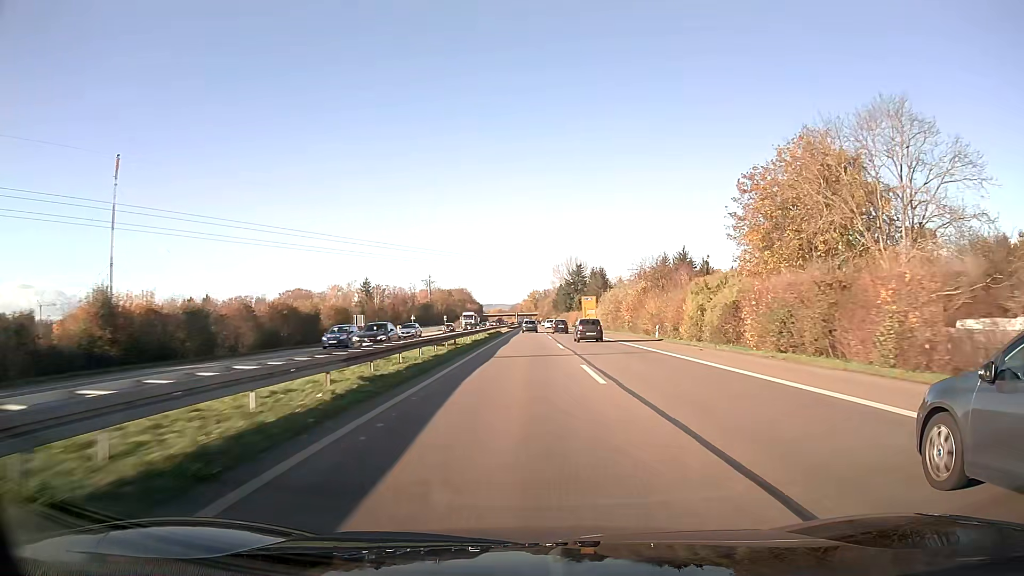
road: trunk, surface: asphalt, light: Day
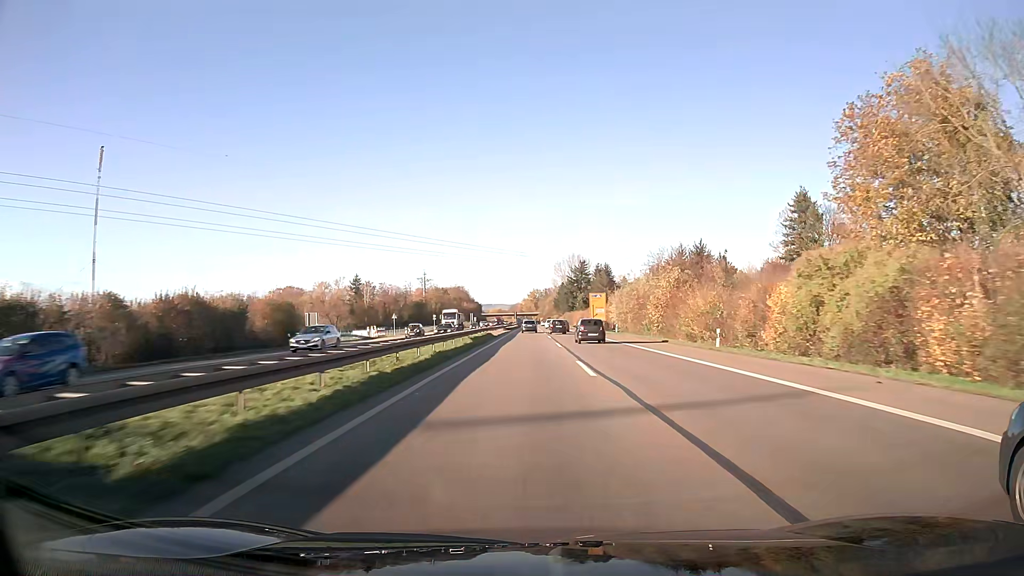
(0.0, +16.2) m; 0°
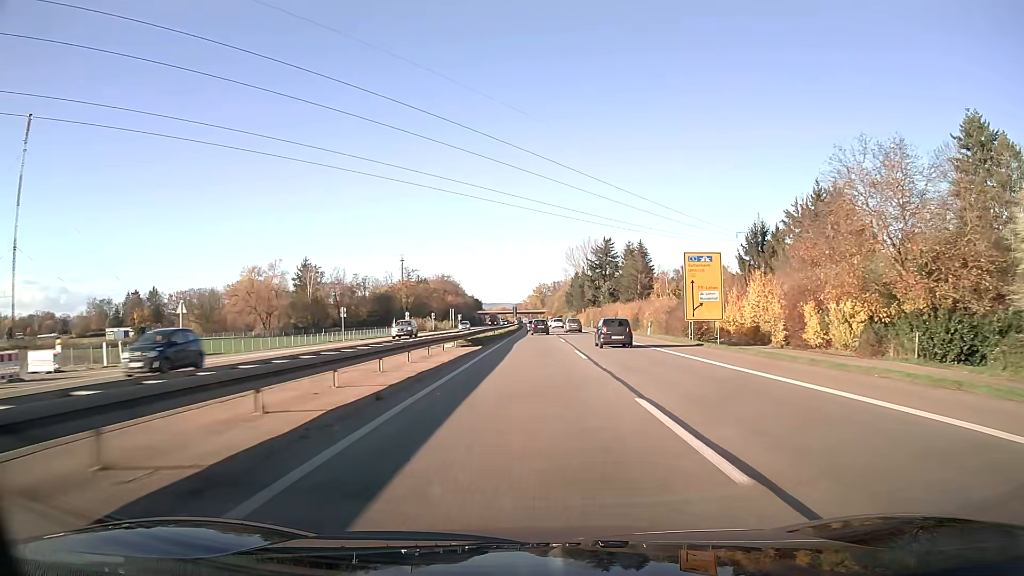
(-0.2, +65.3) m; 0°
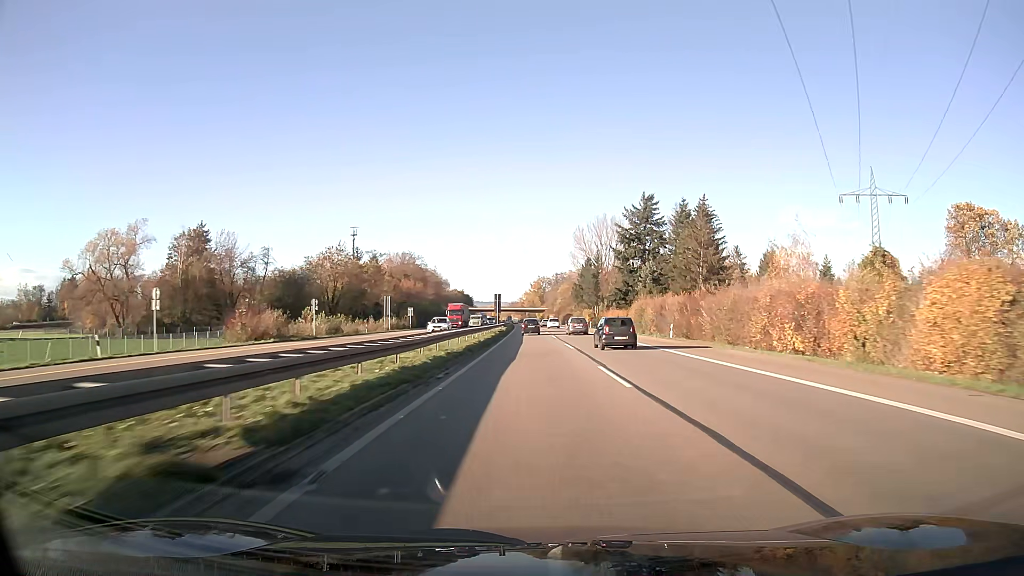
(+0.2, +64.9) m; 0°
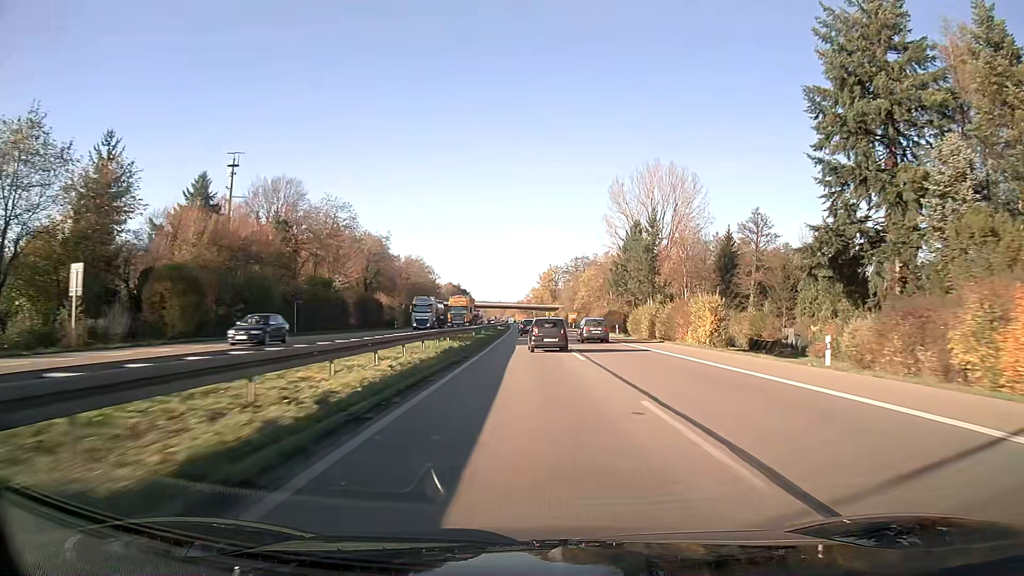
(-0.3, +80.9) m; -1°
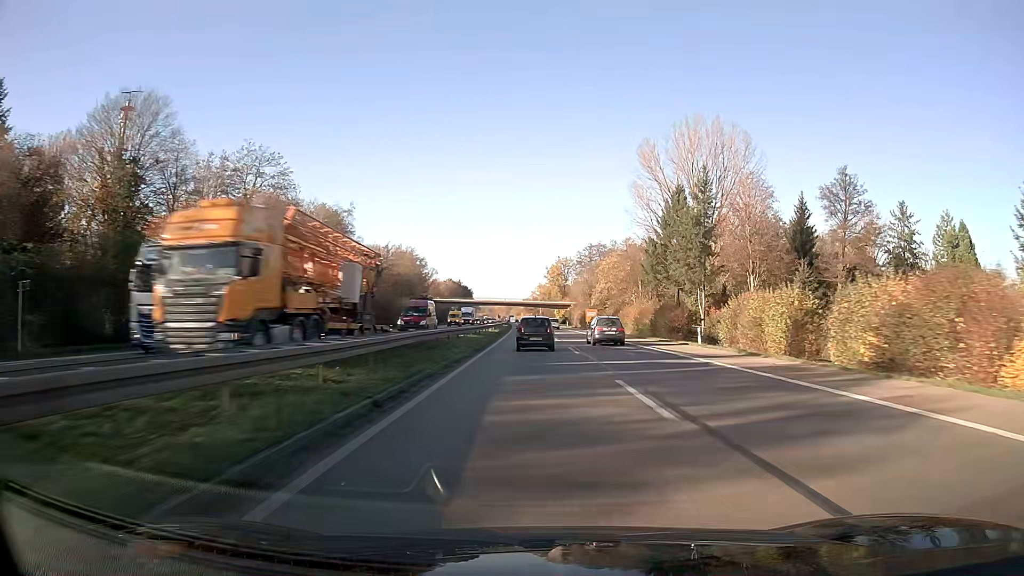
(-0.1, +32.4) m; 0°
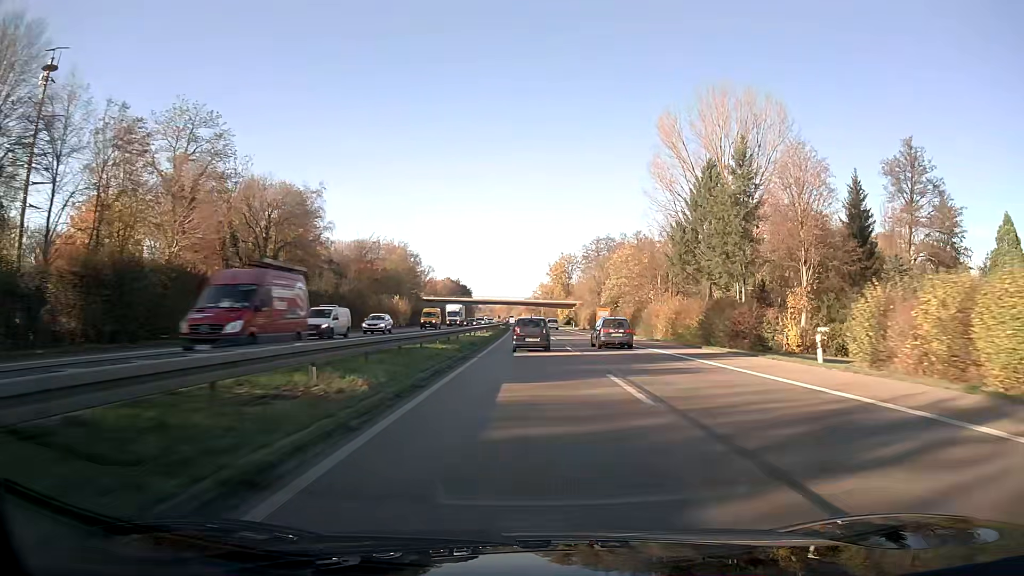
(0.0, +16.2) m; 0°
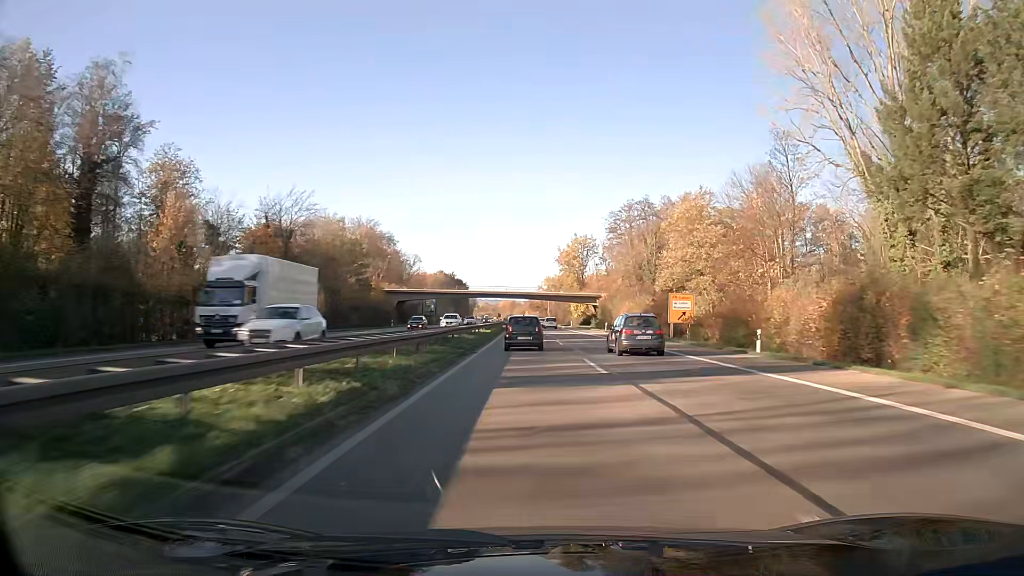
(-0.2, +48.2) m; -1°
